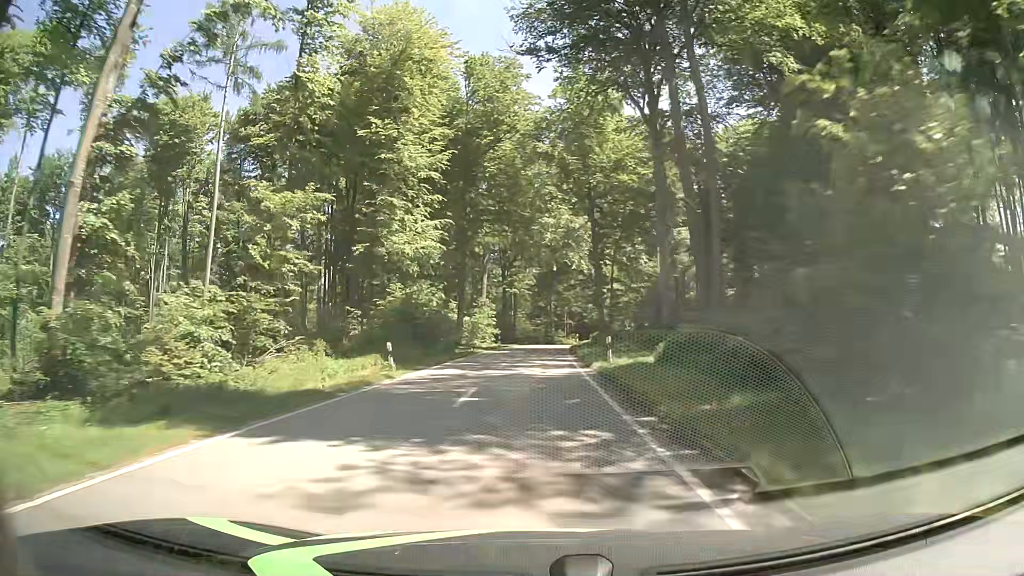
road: tertiary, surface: asphalt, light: Day
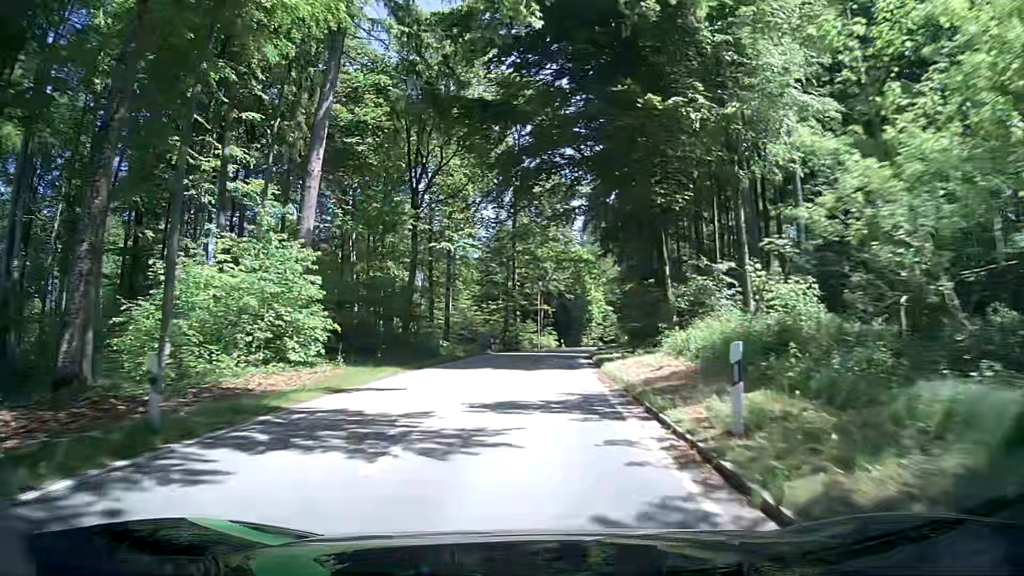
(+0.9, +53.9) m; +3°
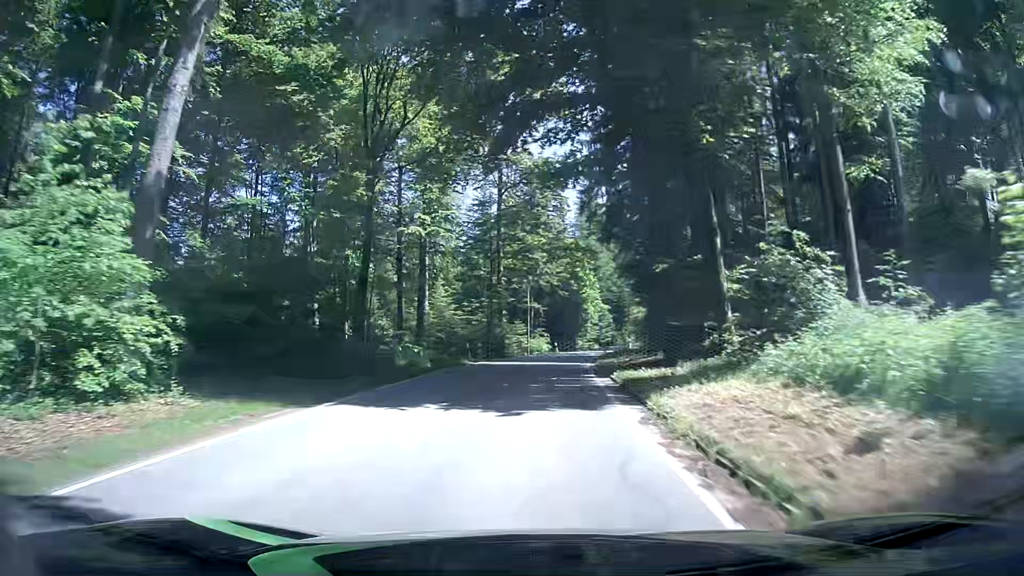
(0.0, +10.5) m; 0°
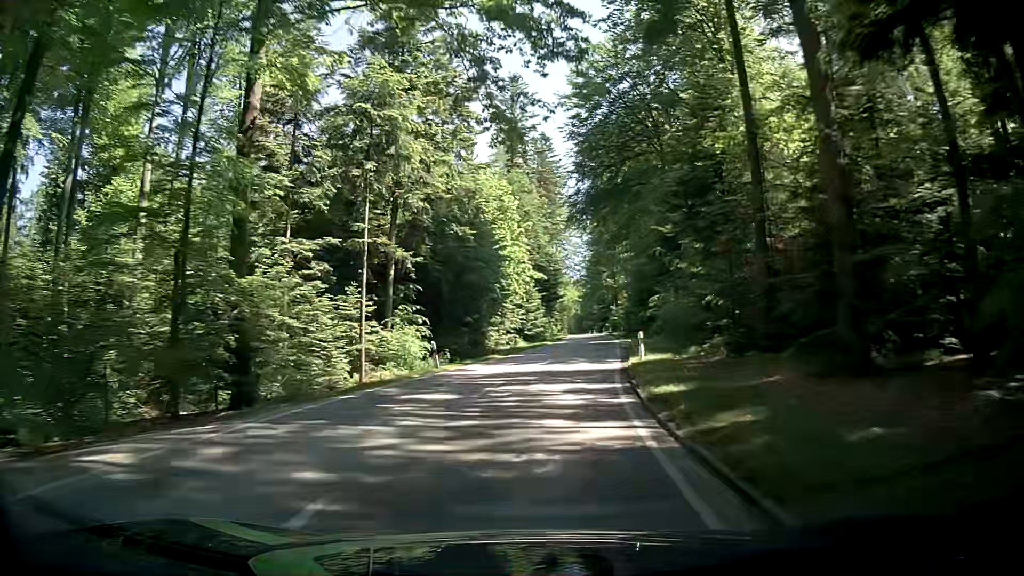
(+1.9, +42.3) m; +4°
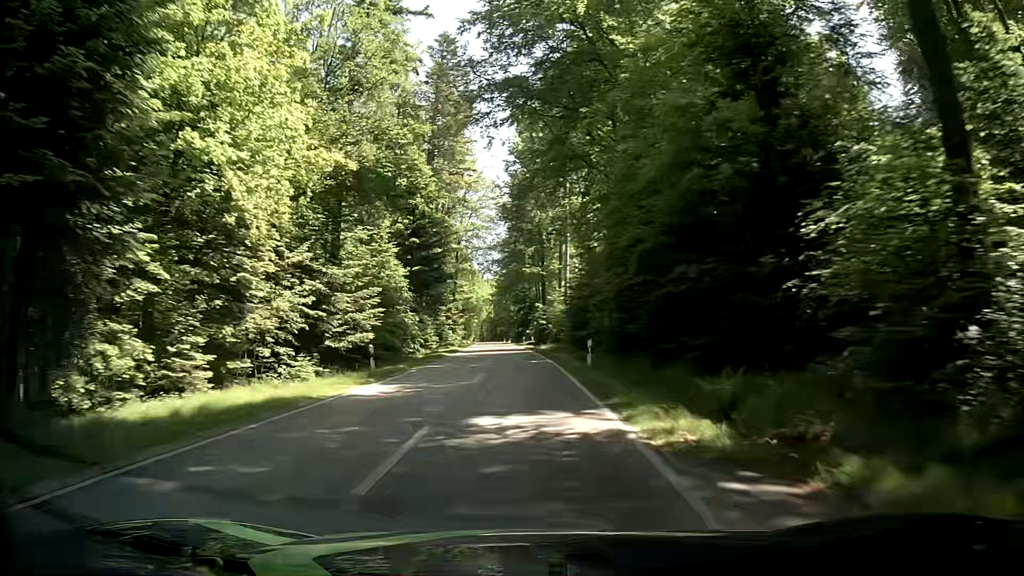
(+5.9, +43.5) m; +10°
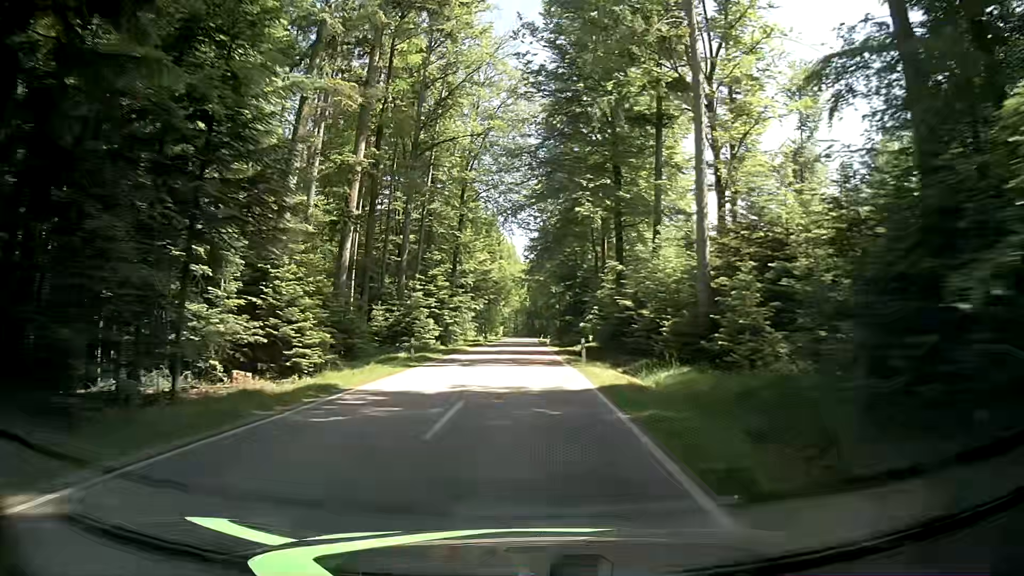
(-1.2, +46.0) m; -4°
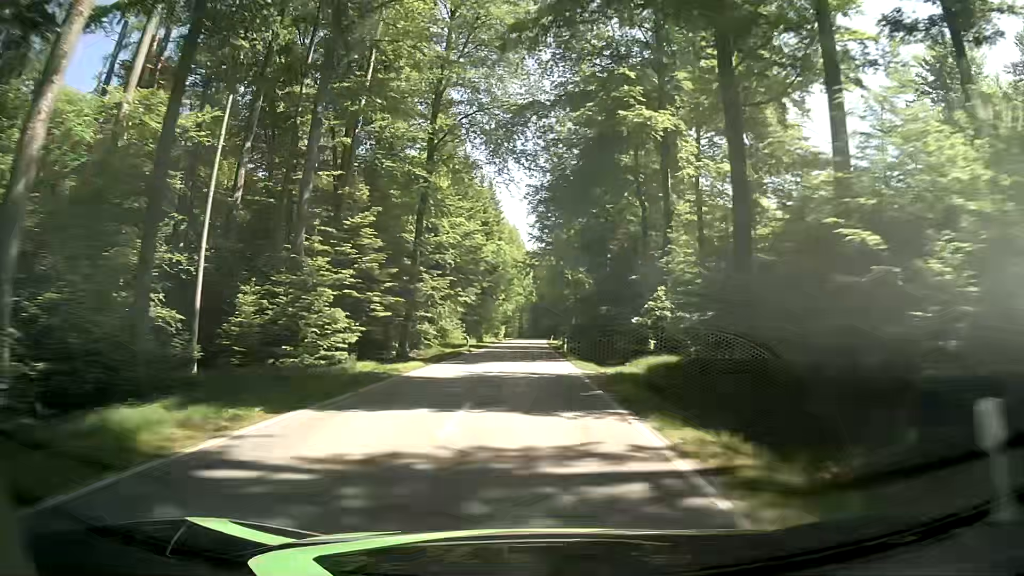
(+0.1, +24.3) m; 0°
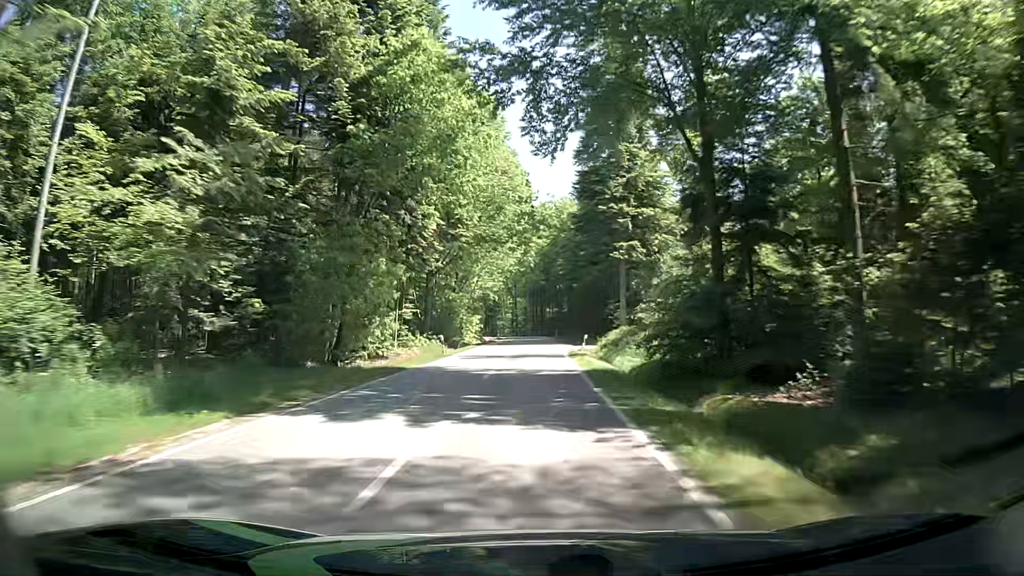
(-0.4, +63.7) m; 0°
(0, +10) (0, +20) (0, +30) (0, +40) (+1, +50) (+1, +60) (+1, +70) (+1, +80) (+1, +90) (0, +100) m
